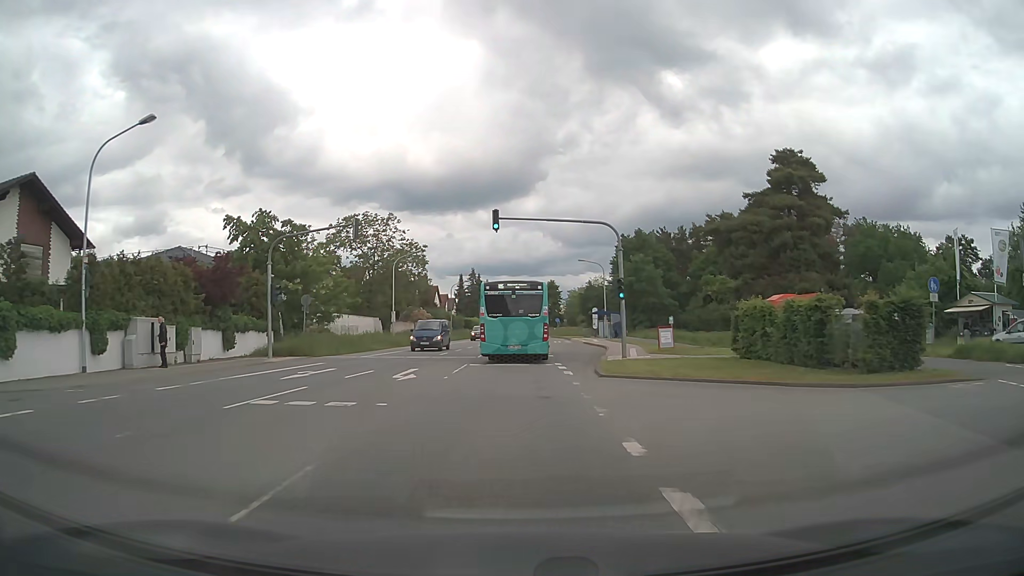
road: primary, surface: asphalt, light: Day
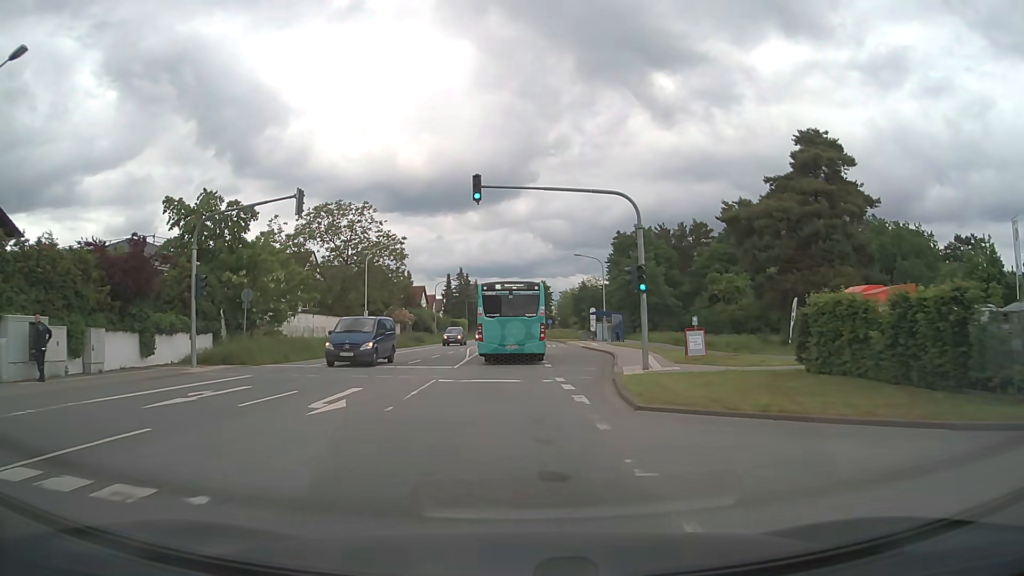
(+0.1, +6.7) m; +1°
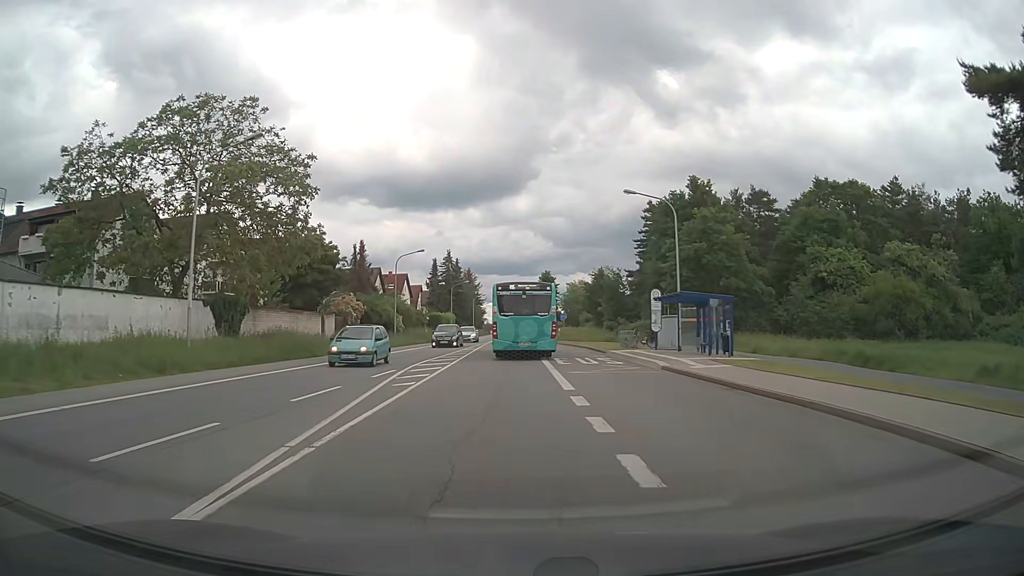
(0.0, +27.7) m; 0°
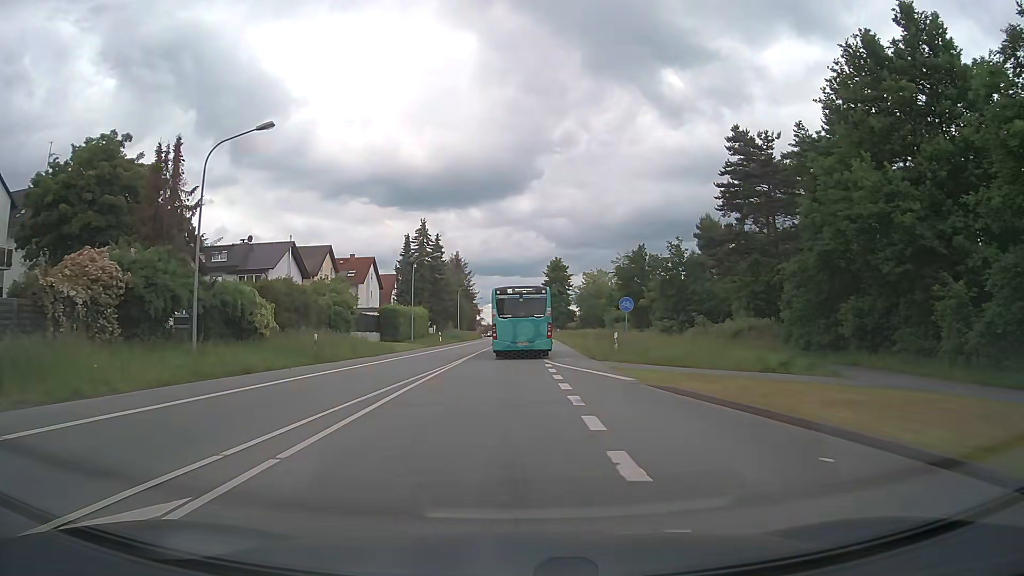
(+0.1, +36.2) m; 0°
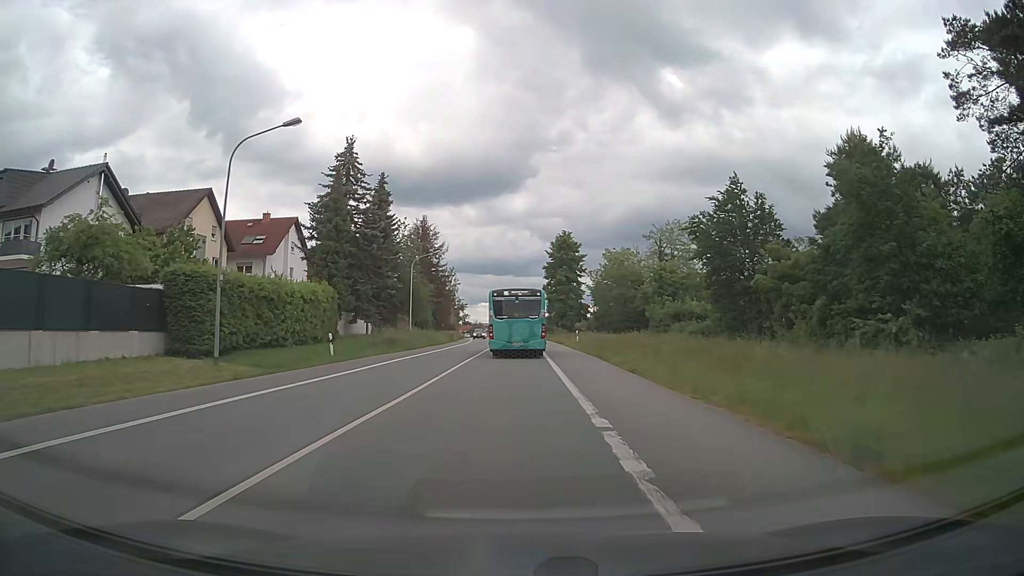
(+0.2, +37.7) m; +1°
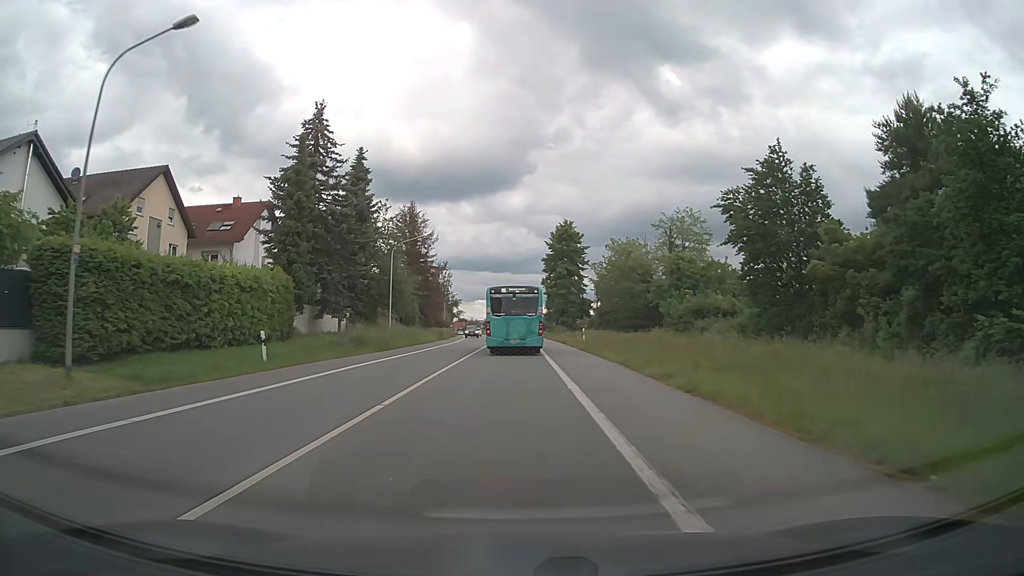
(0.0, +7.8) m; 0°
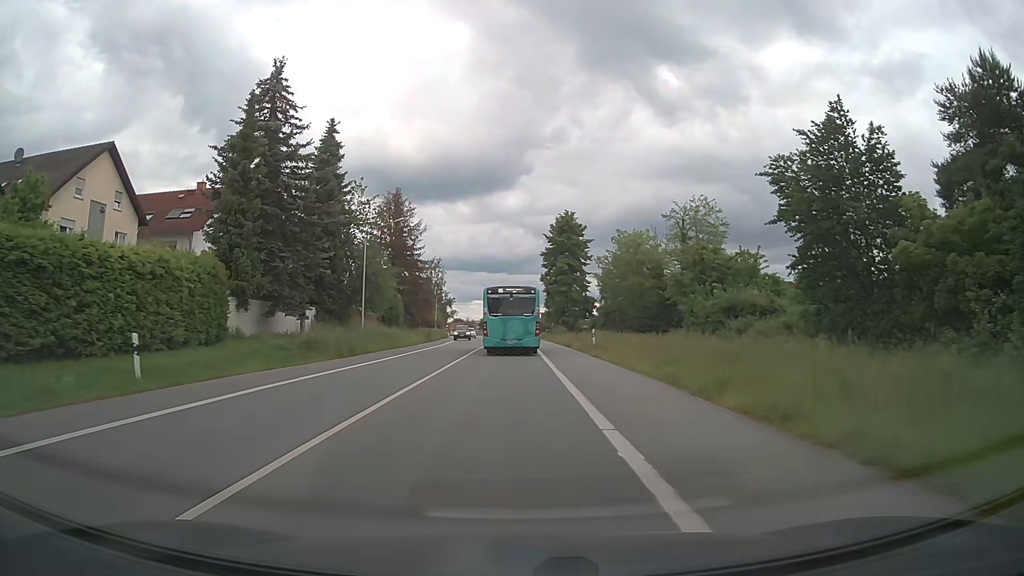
(0.0, +7.8) m; +1°
